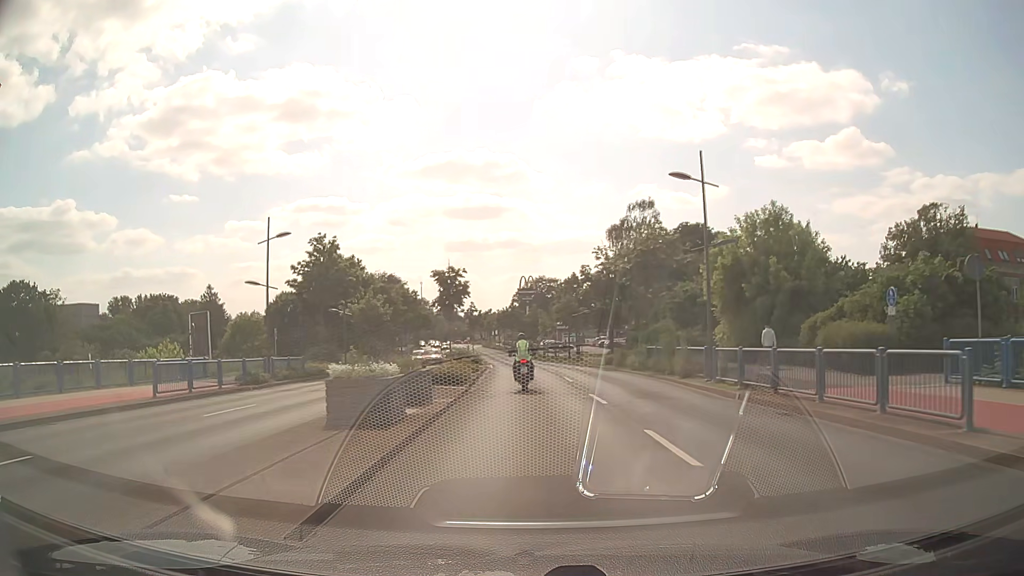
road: secondary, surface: asphalt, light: Day
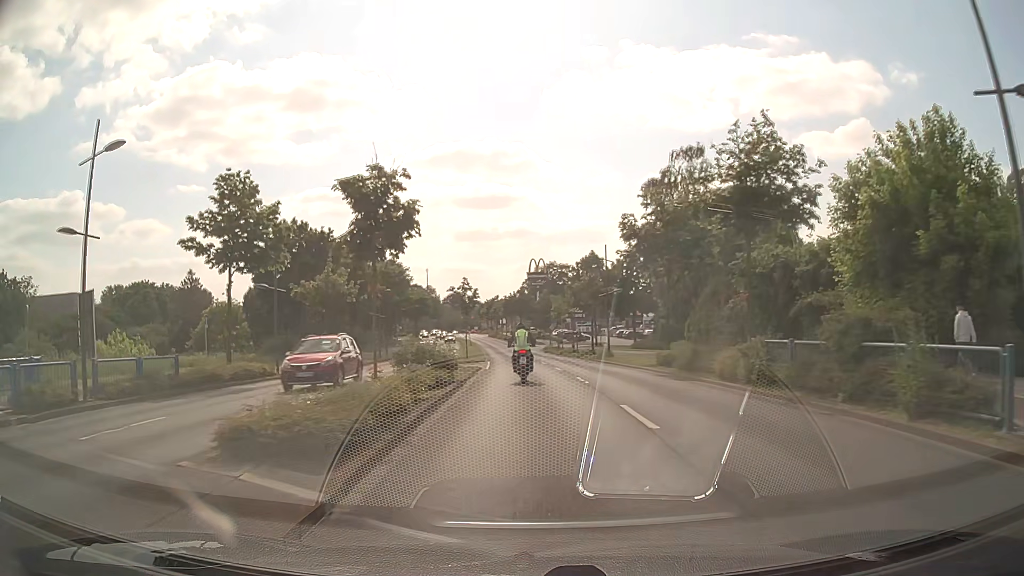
(-0.1, +14.1) m; -1°
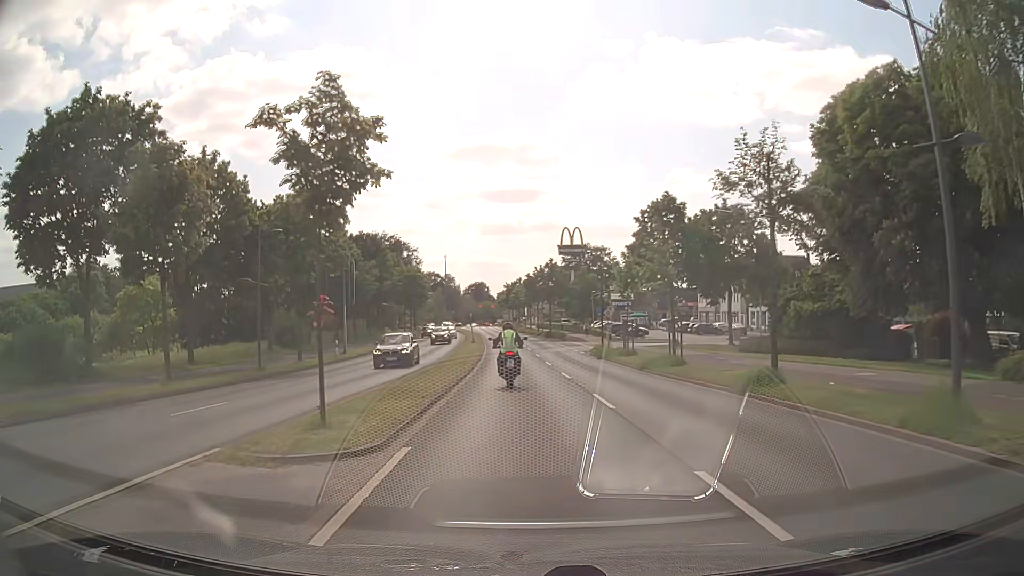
(-0.5, +32.7) m; -3°
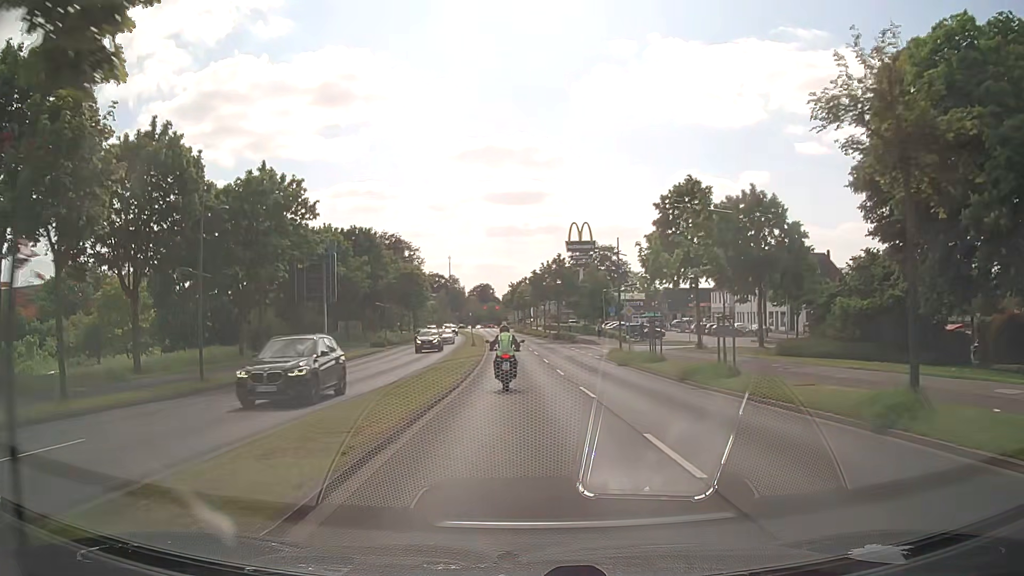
(0.0, +6.2) m; 0°
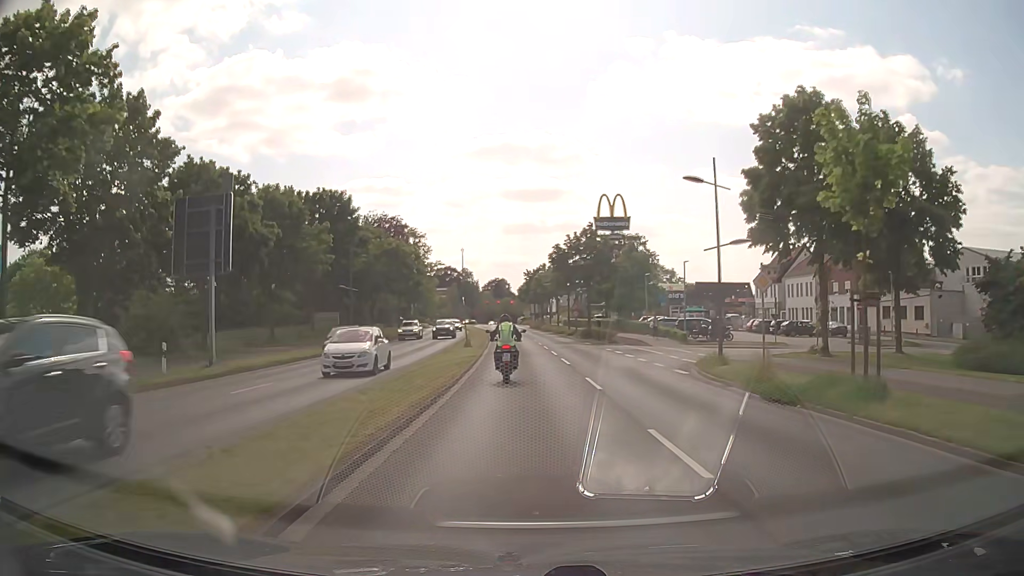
(-0.4, +18.0) m; -2°
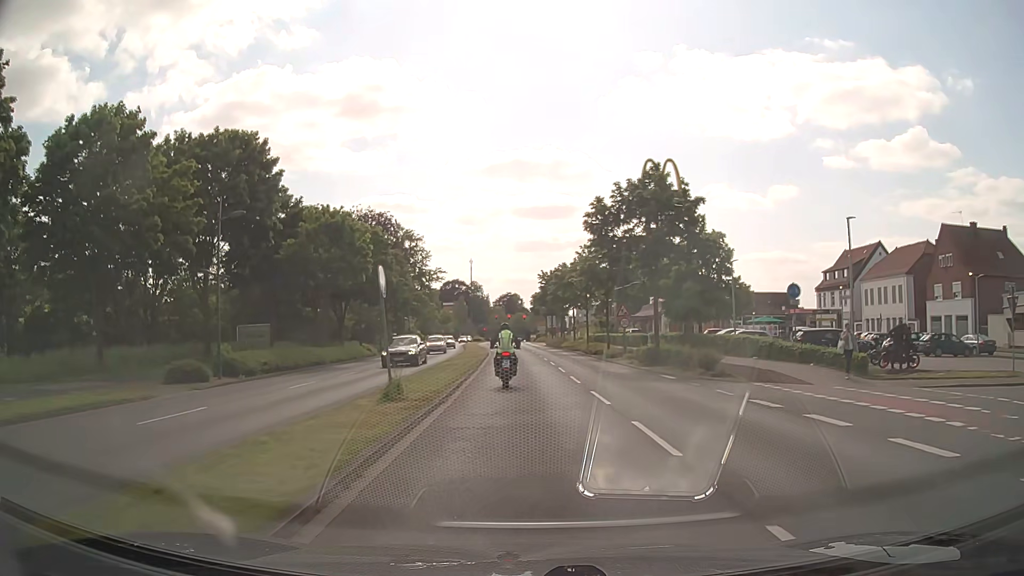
(-0.1, +22.7) m; -1°
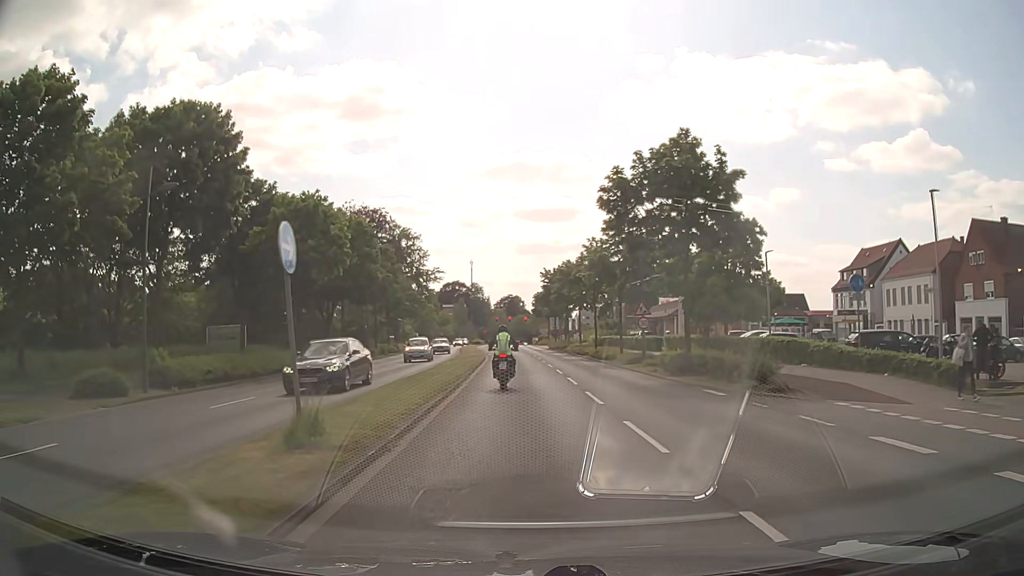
(0.0, +5.5) m; 0°
